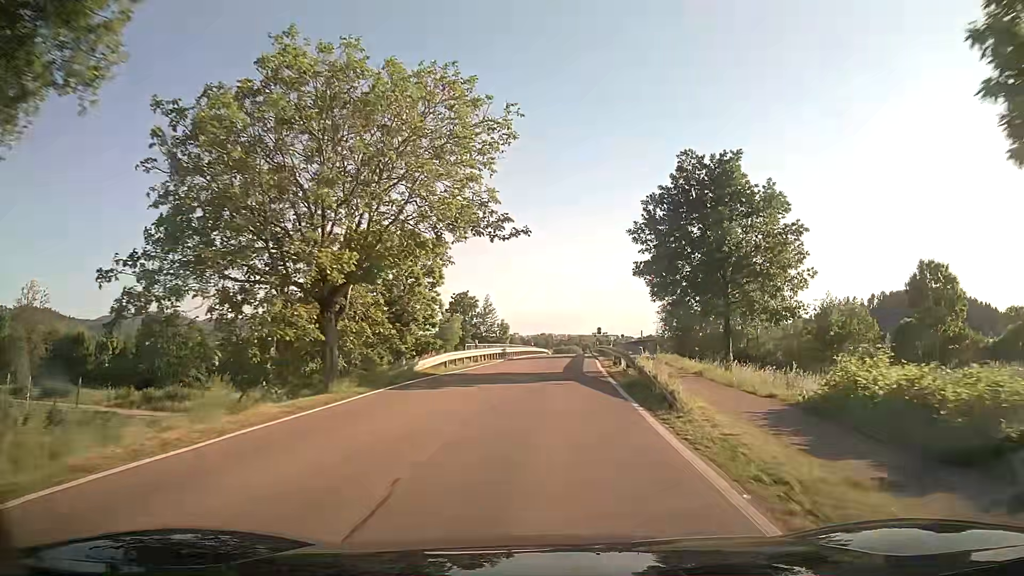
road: tertiary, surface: asphalt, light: Day
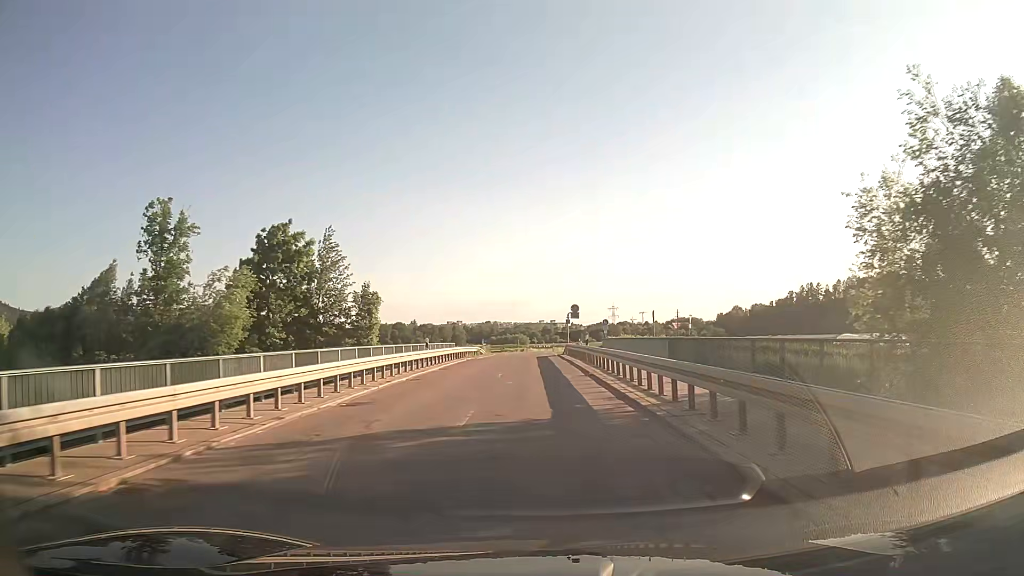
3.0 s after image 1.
(+2.4, +45.3) m; +5°
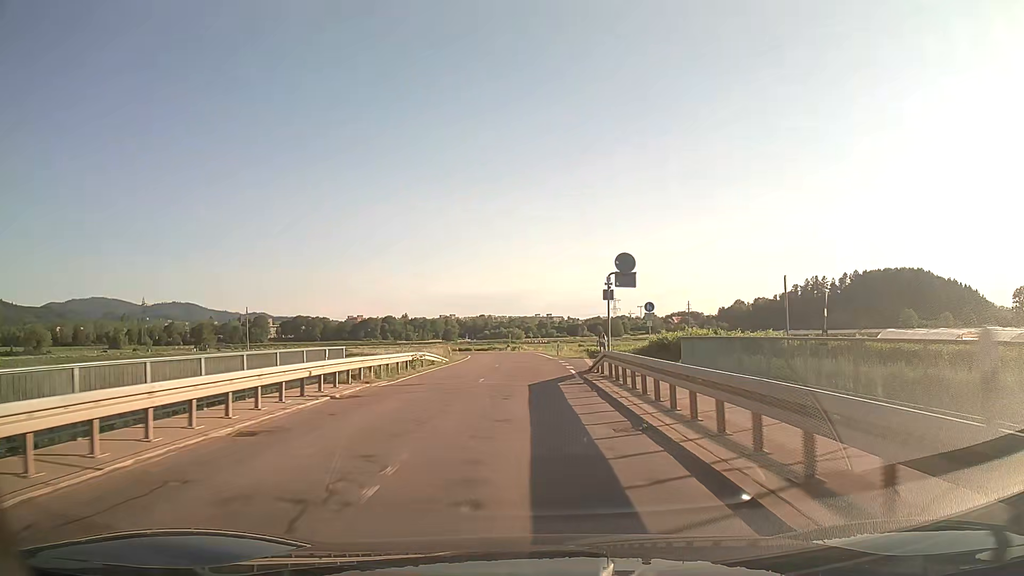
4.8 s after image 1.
(+0.2, +28.3) m; 0°
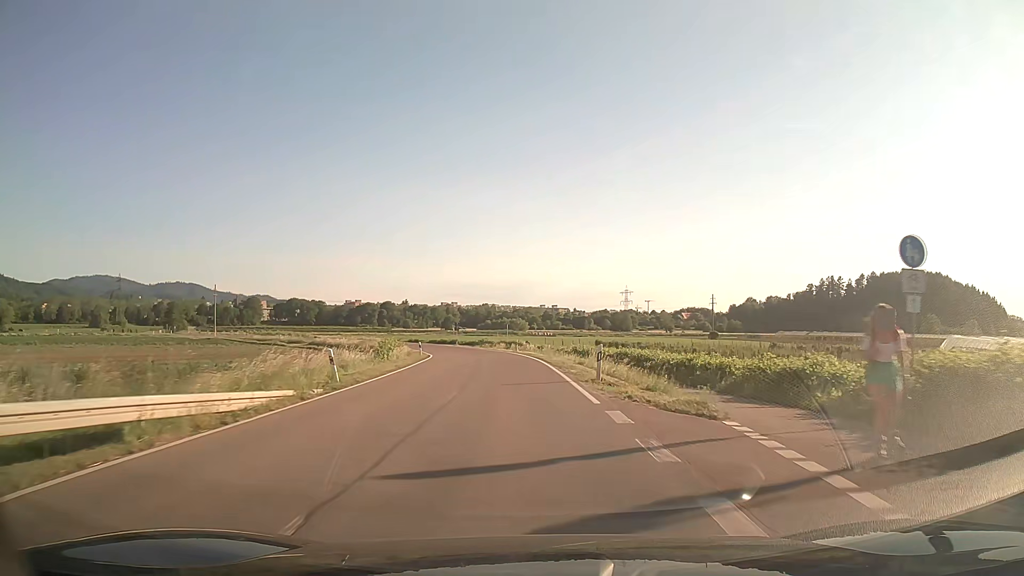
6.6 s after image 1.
(+0.1, +28.2) m; 0°
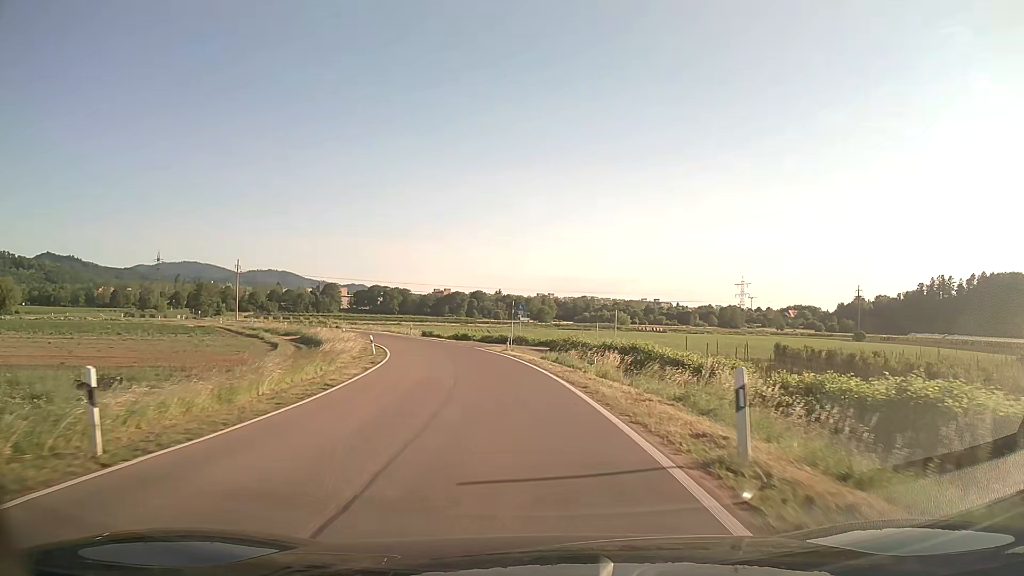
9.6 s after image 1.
(-2.3, +44.8) m; -8°
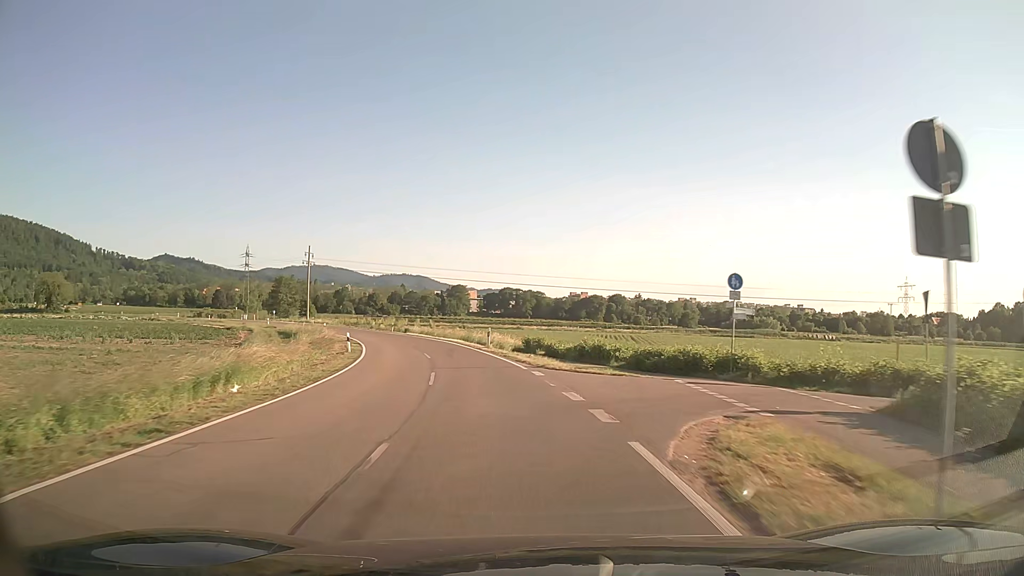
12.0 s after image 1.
(-3.1, +36.5) m; -11°
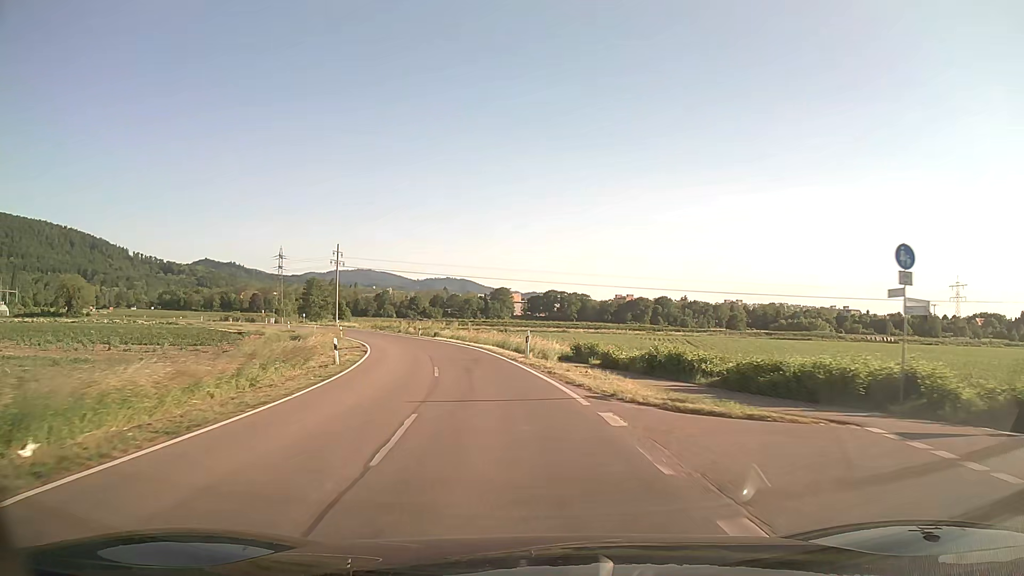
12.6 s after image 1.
(-0.3, +9.4) m; -4°
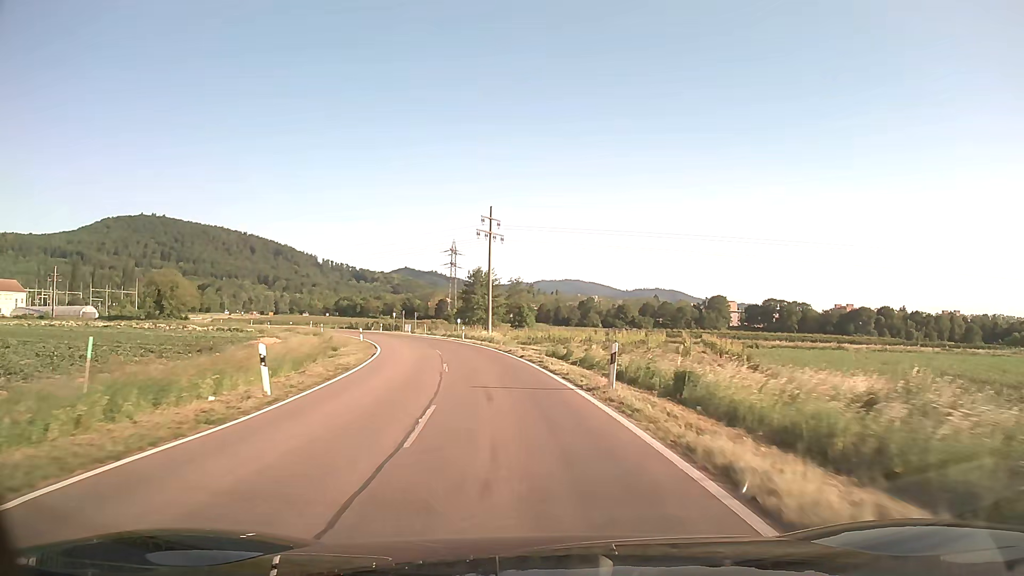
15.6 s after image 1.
(-7.4, +46.9) m; -18°
(0, +10) (-1, +20) (-3, +30) (-5, +40) (-7, +49) (-11, +59) (-14, +68) (-19, +77) (-24, +86) (-29, +94) m
